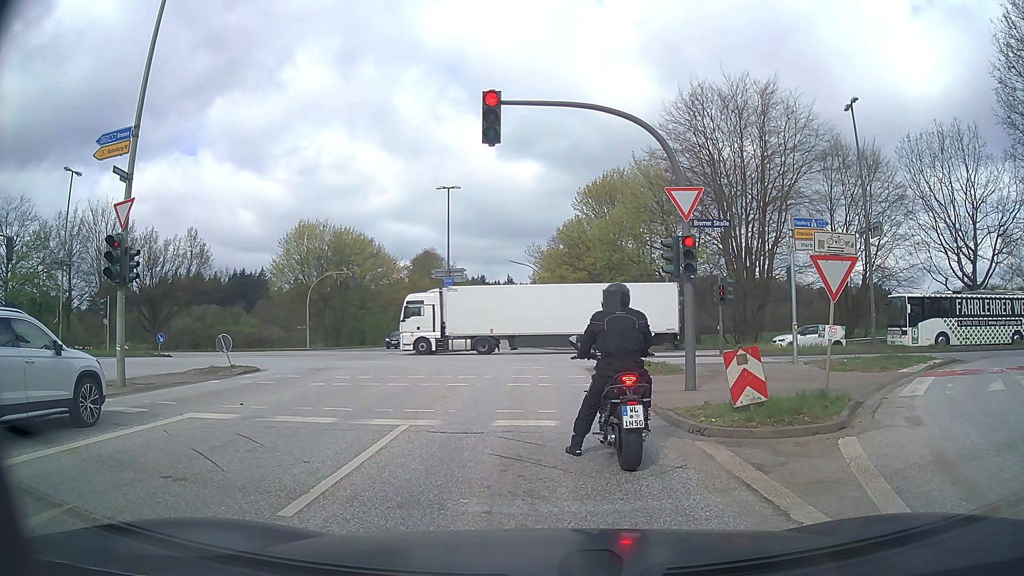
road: secondary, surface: asphalt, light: Day
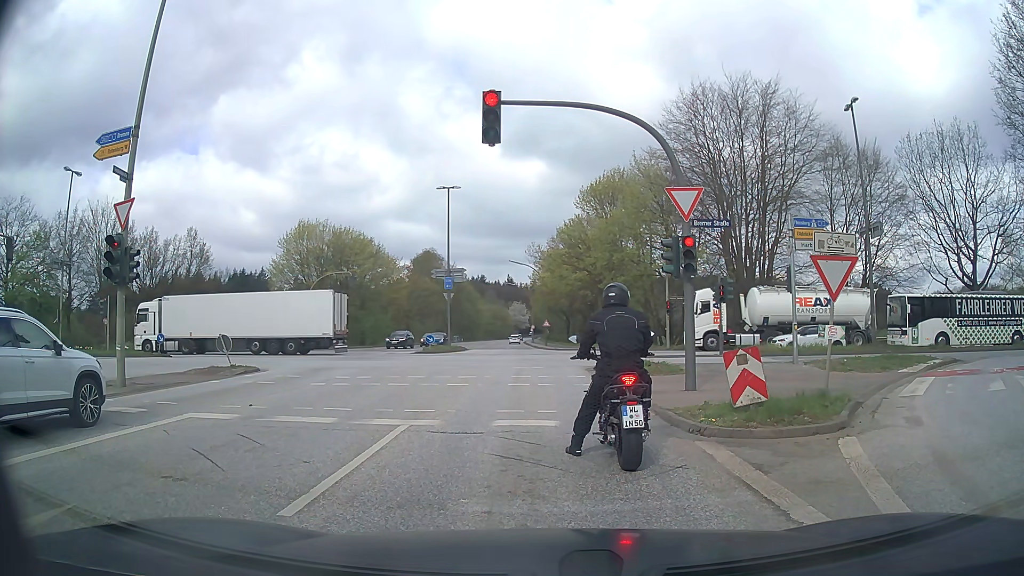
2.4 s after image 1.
(0.0, 0.0) m; 0°
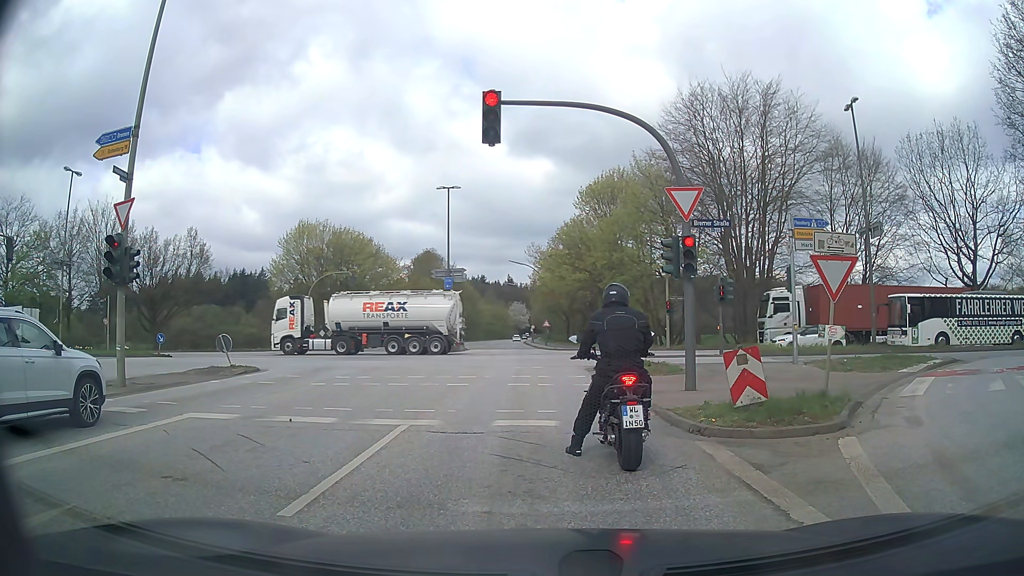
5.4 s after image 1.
(0.0, 0.0) m; 0°
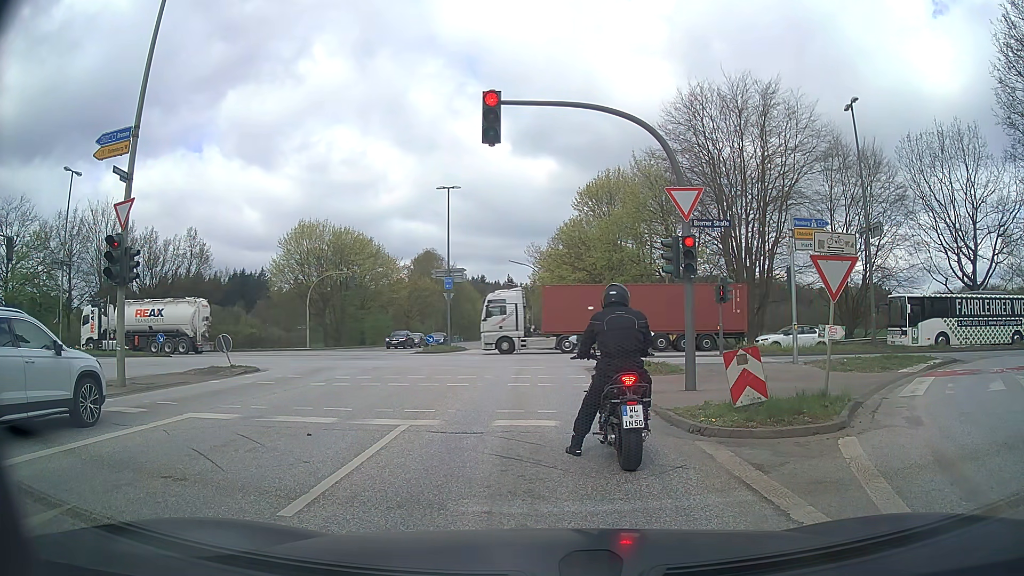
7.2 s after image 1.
(0.0, 0.0) m; 0°
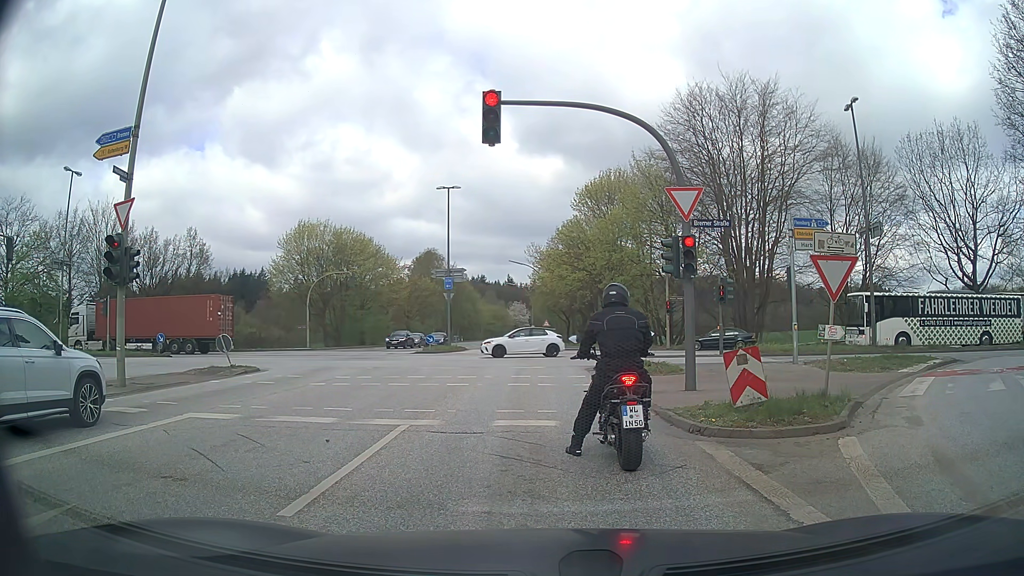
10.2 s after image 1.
(0.0, 0.0) m; 0°
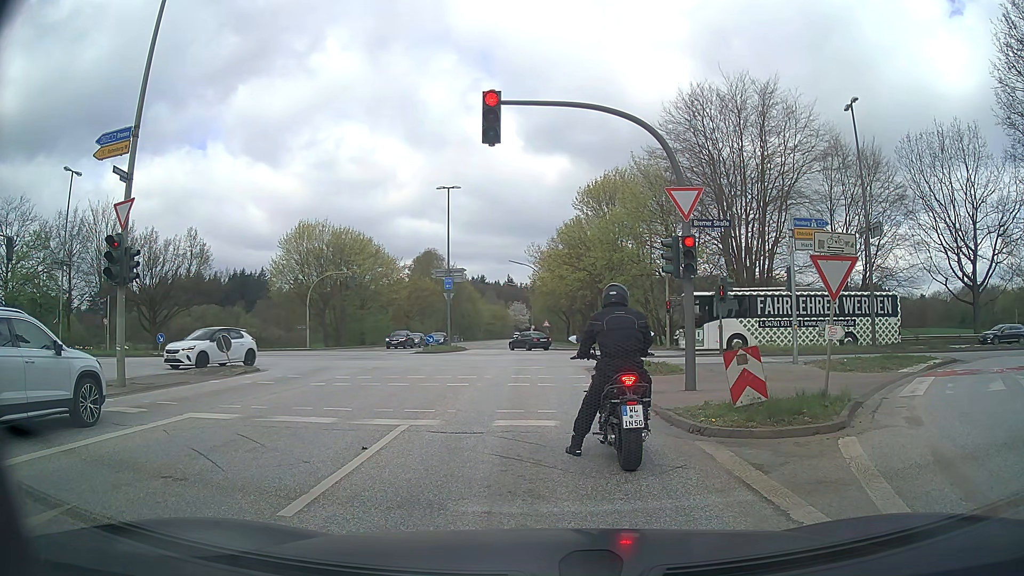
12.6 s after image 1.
(0.0, 0.0) m; 0°
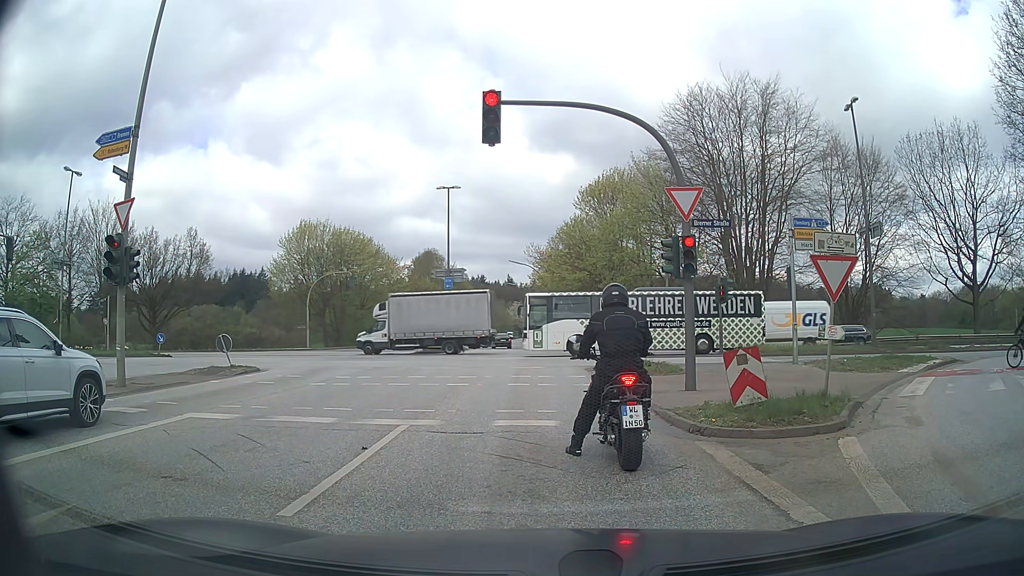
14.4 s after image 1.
(0.0, 0.0) m; 0°
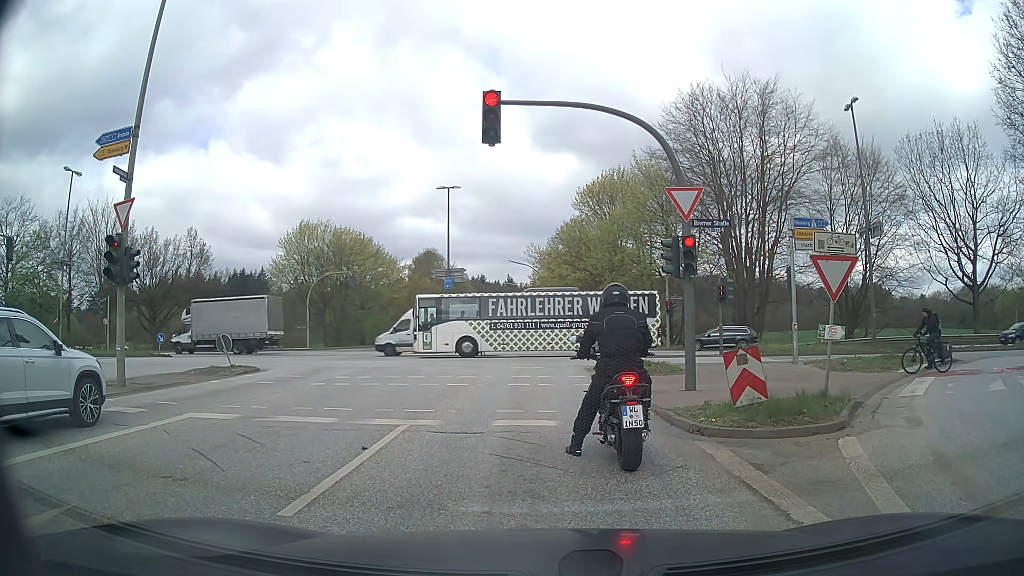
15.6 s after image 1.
(0.0, 0.0) m; 0°
